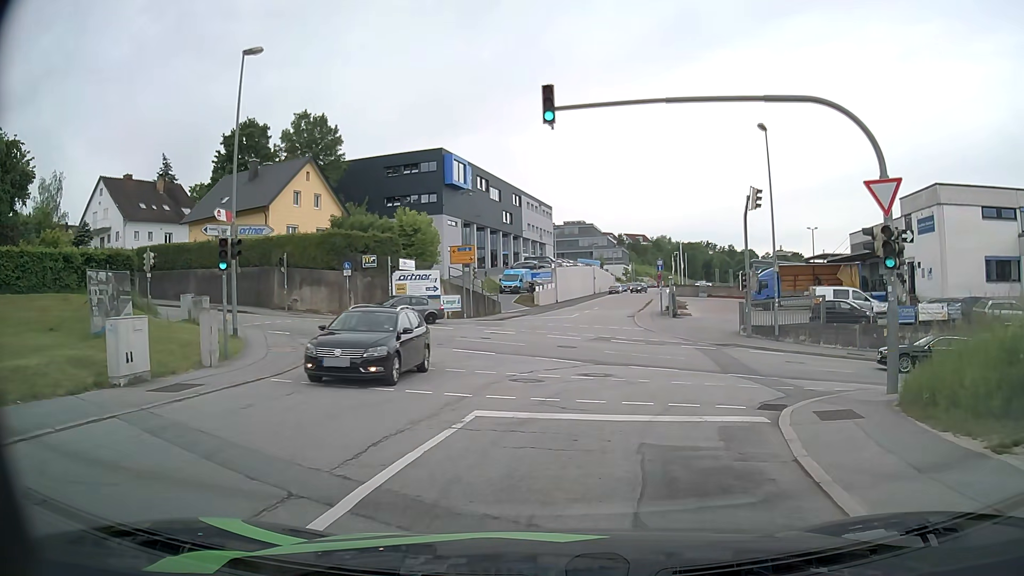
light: Day
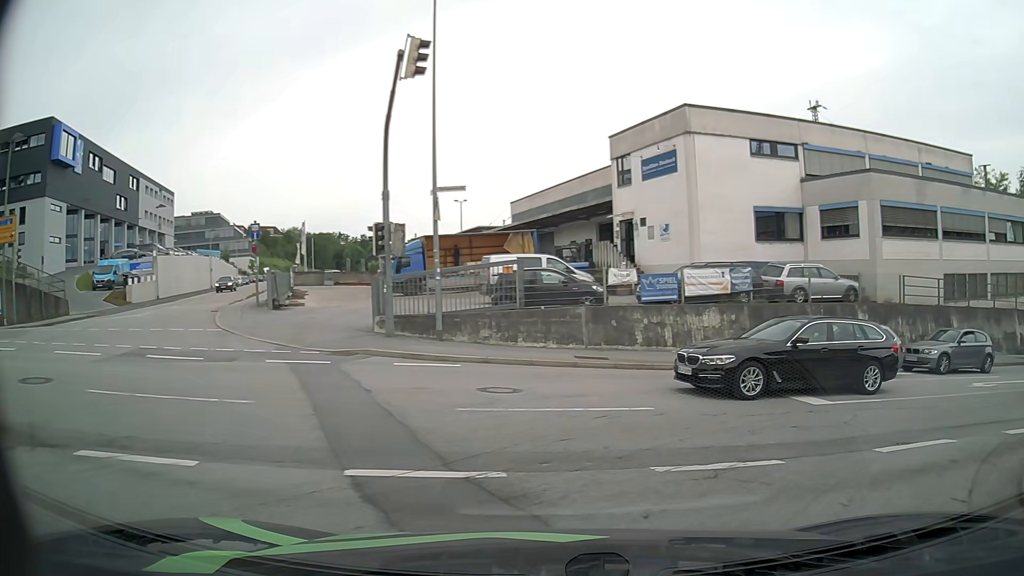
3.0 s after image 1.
(+2.8, +13.4) m; +31°
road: residential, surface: asphalt
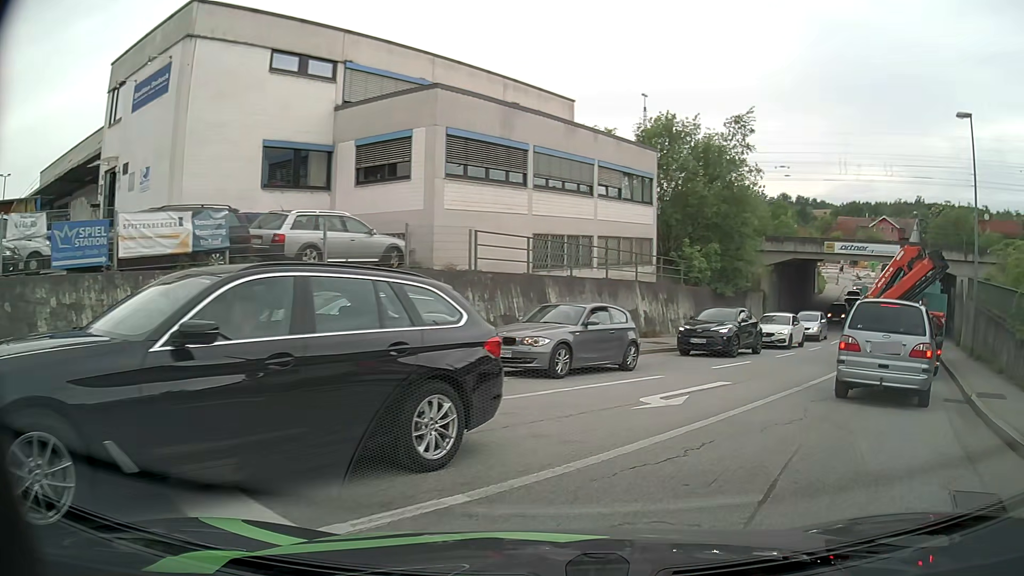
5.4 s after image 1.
(+2.8, +7.9) m; +39°
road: tertiary
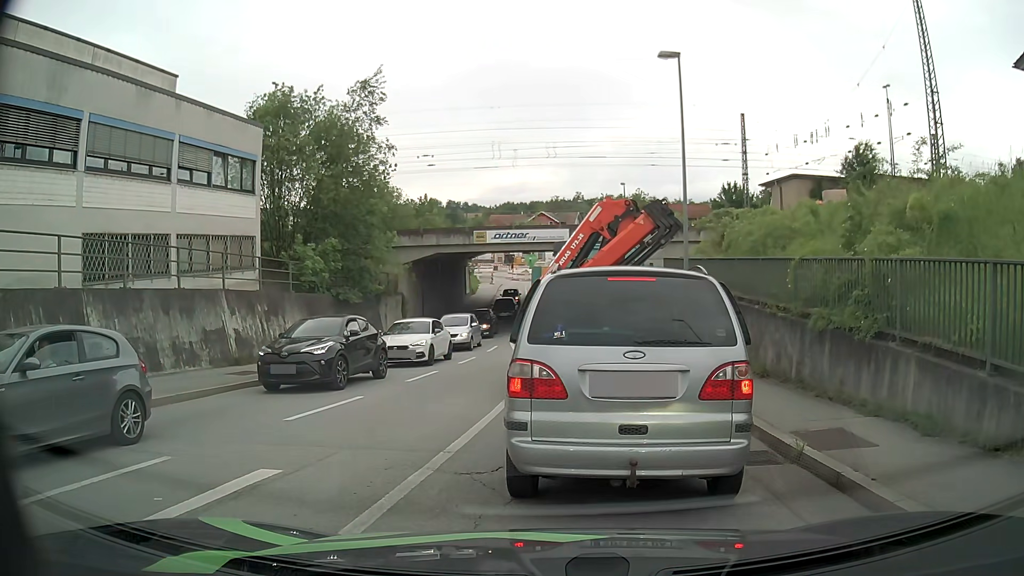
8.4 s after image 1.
(+1.7, +6.4) m; +25°
